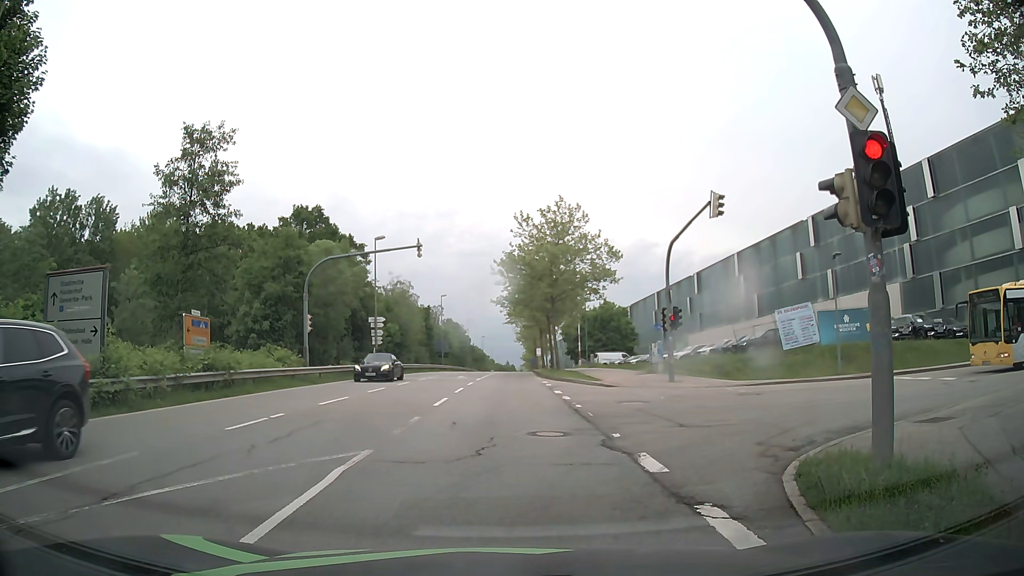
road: secondary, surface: asphalt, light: Day
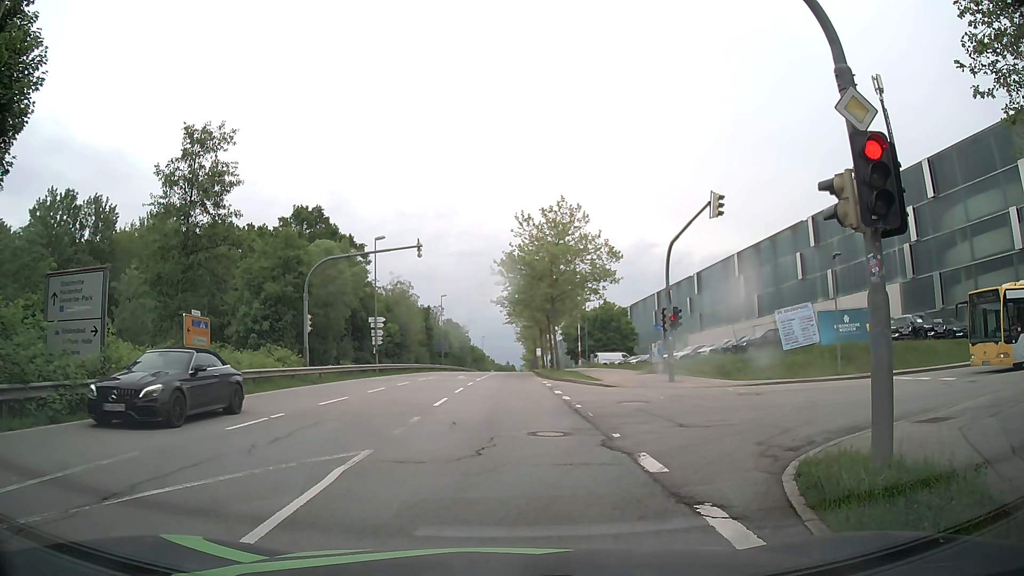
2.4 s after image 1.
(0.0, 0.0) m; 0°
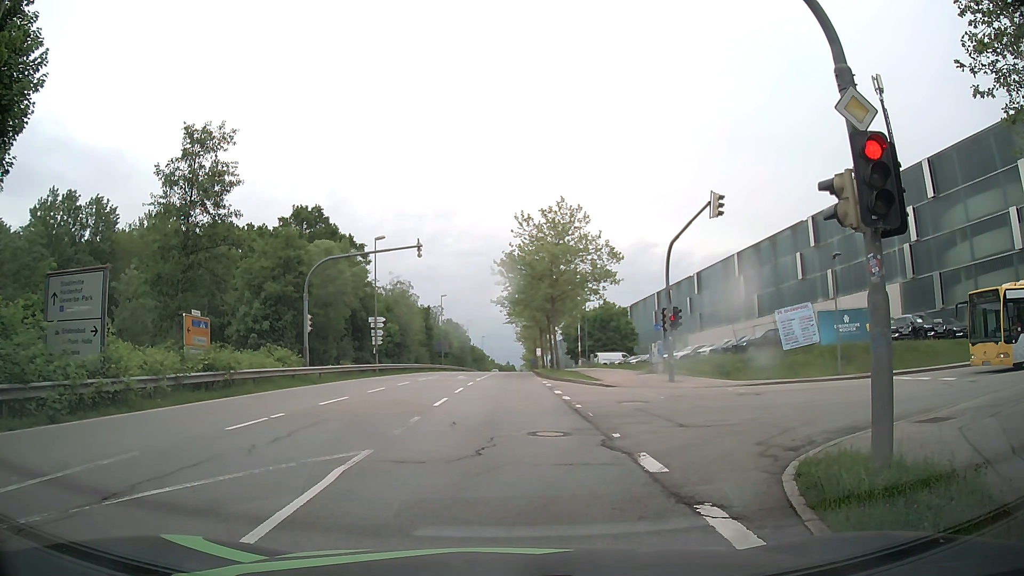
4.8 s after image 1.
(0.0, 0.0) m; 0°
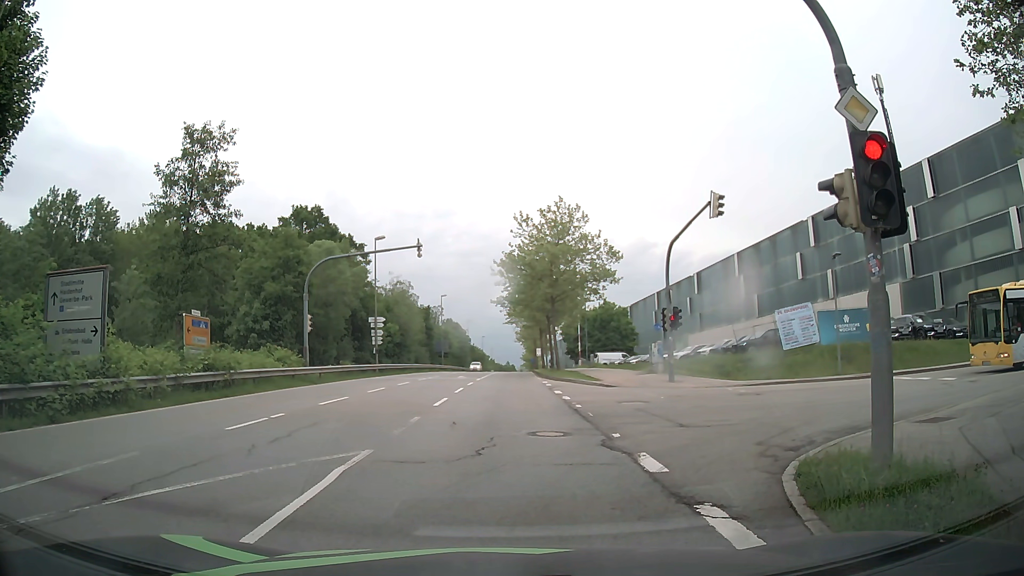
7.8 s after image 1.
(0.0, 0.0) m; 0°
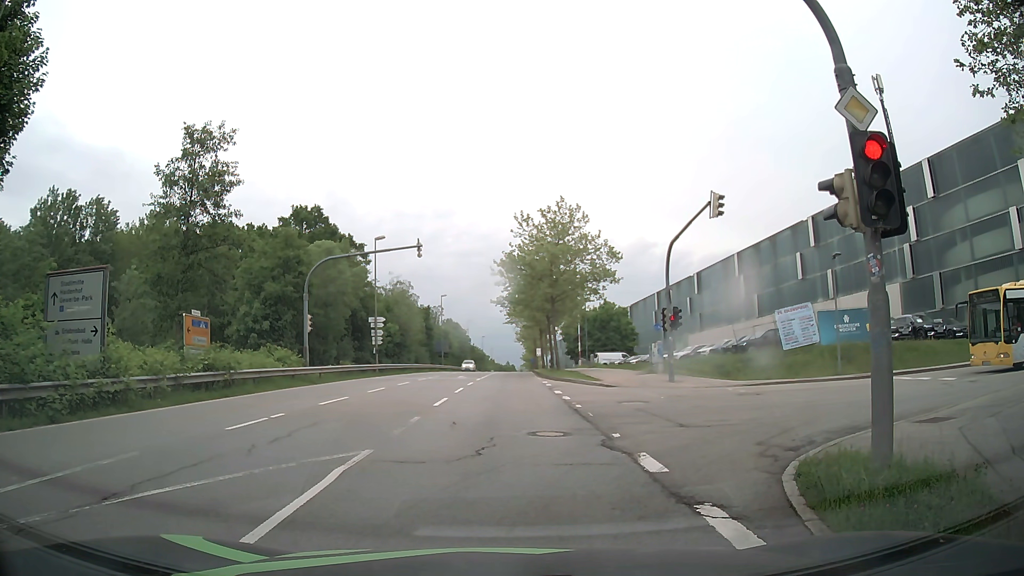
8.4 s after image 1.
(0.0, 0.0) m; 0°
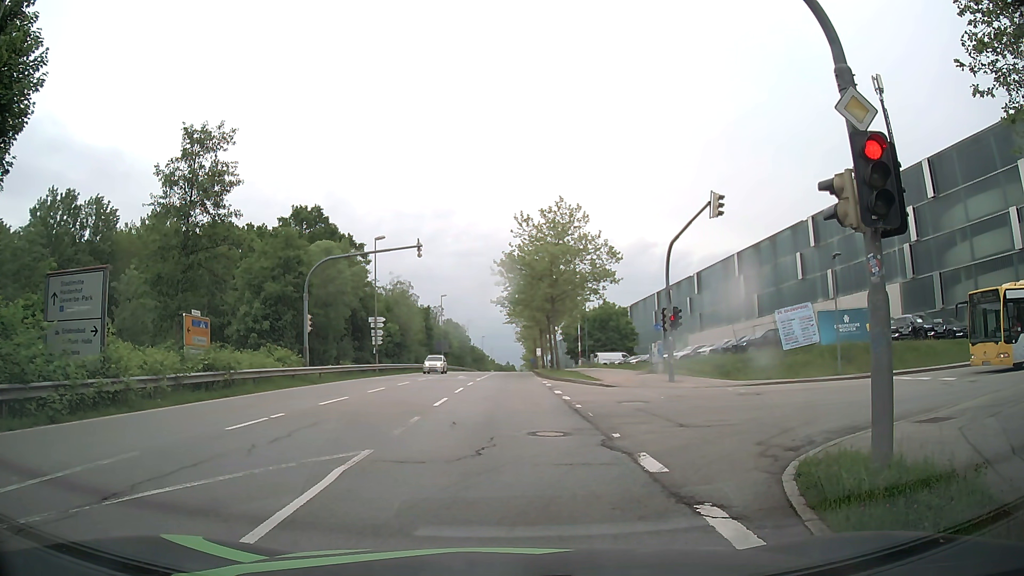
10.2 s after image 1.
(0.0, 0.0) m; 0°
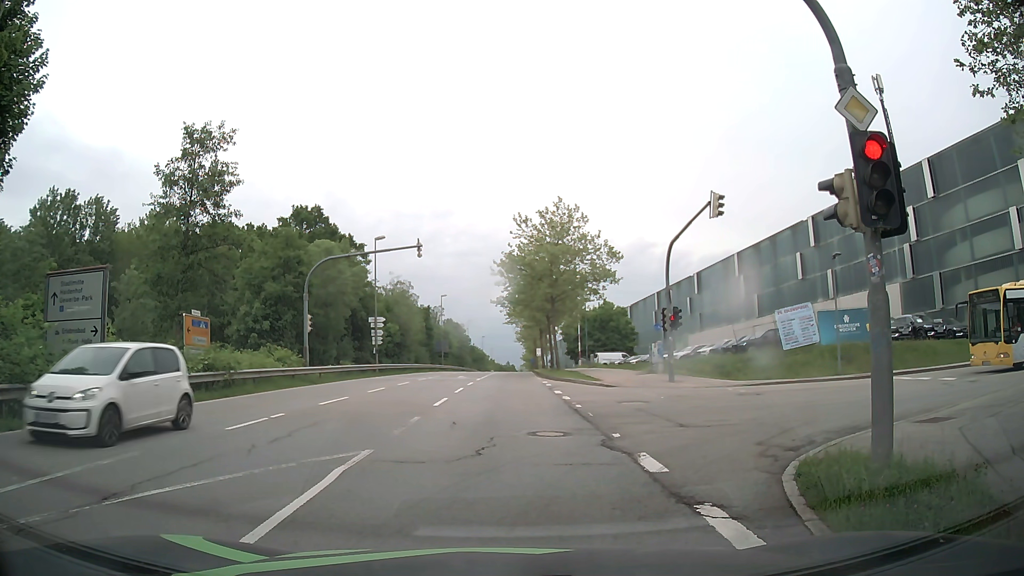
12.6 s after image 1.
(0.0, 0.0) m; 0°
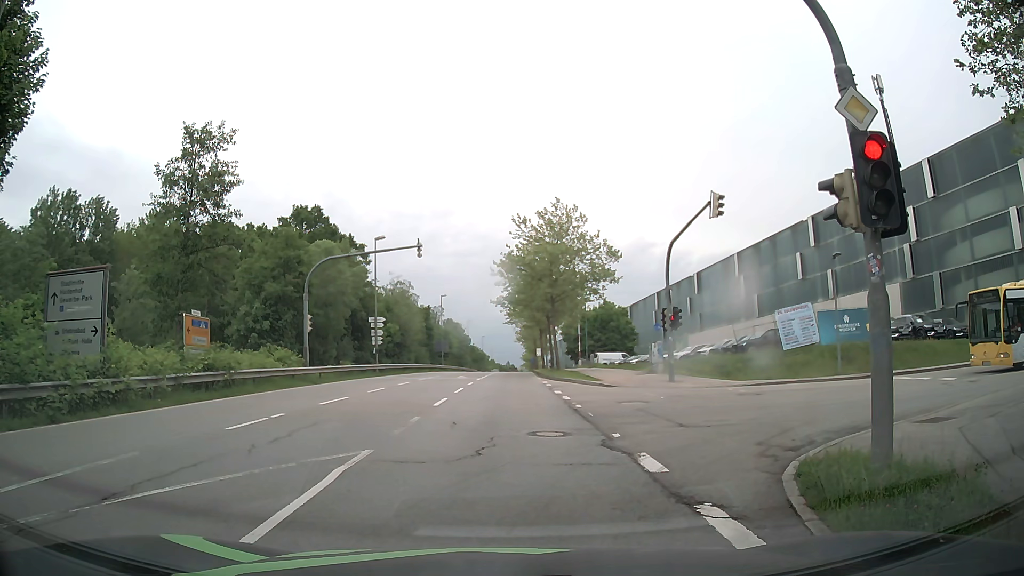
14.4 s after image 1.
(0.0, 0.0) m; 0°
